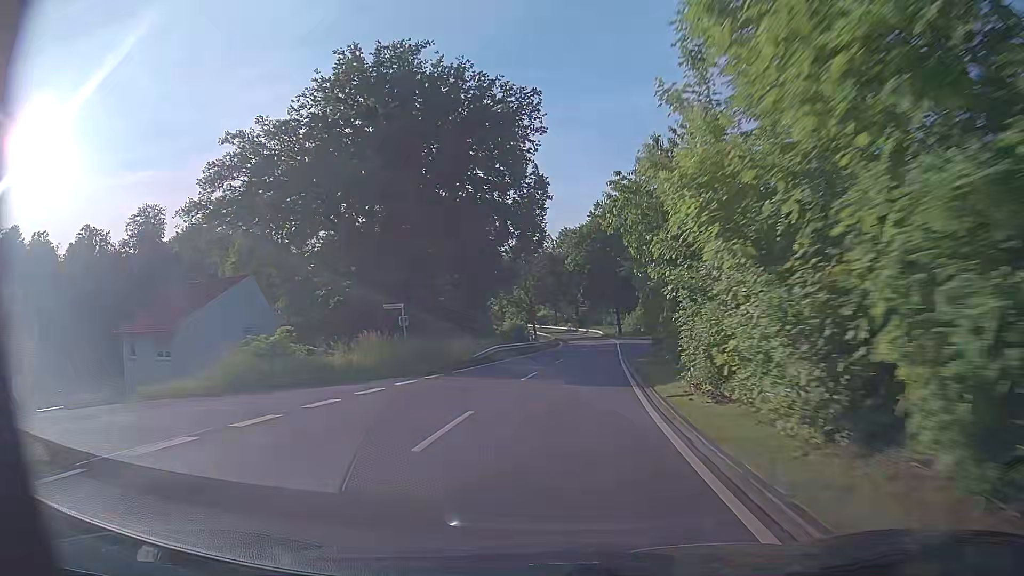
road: tertiary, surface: asphalt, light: Day
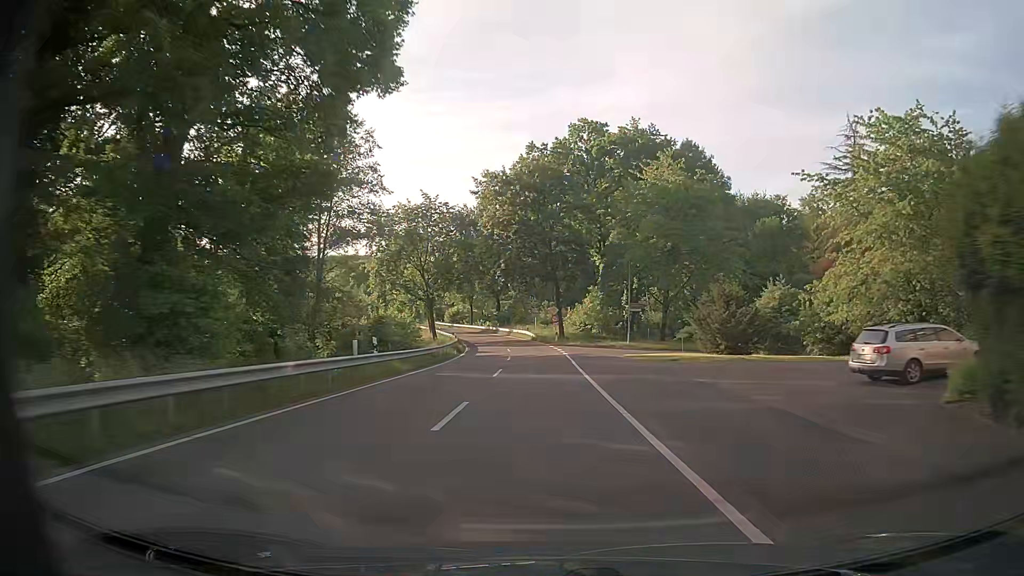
(+2.0, +33.7) m; +7°
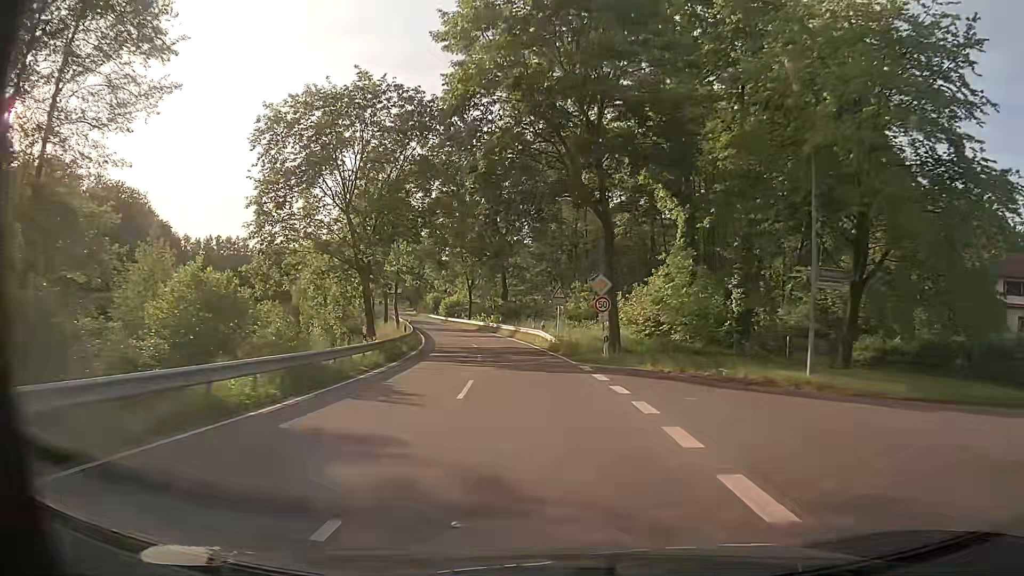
(-0.5, +32.6) m; -2°
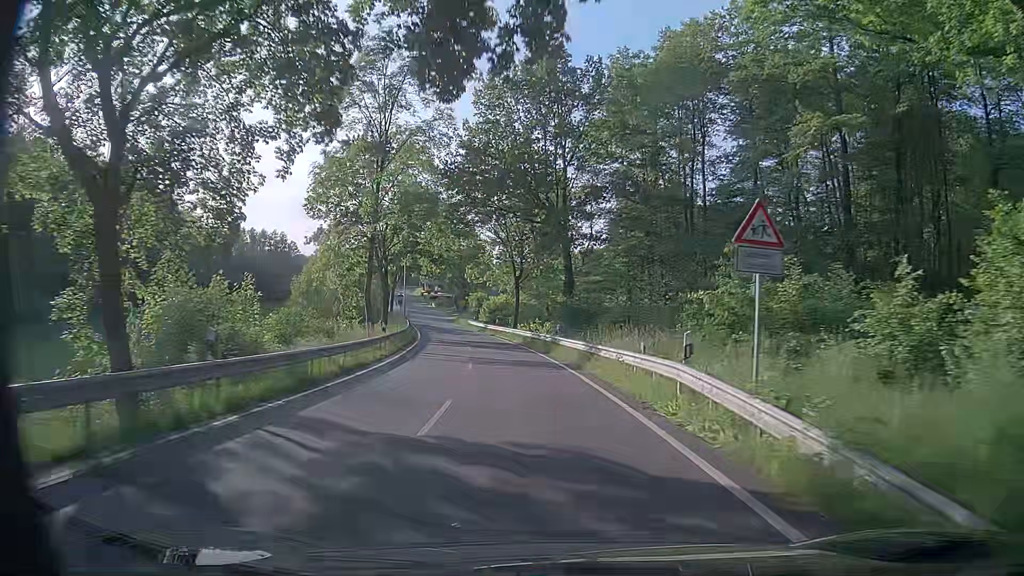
(-1.2, +28.0) m; -5°
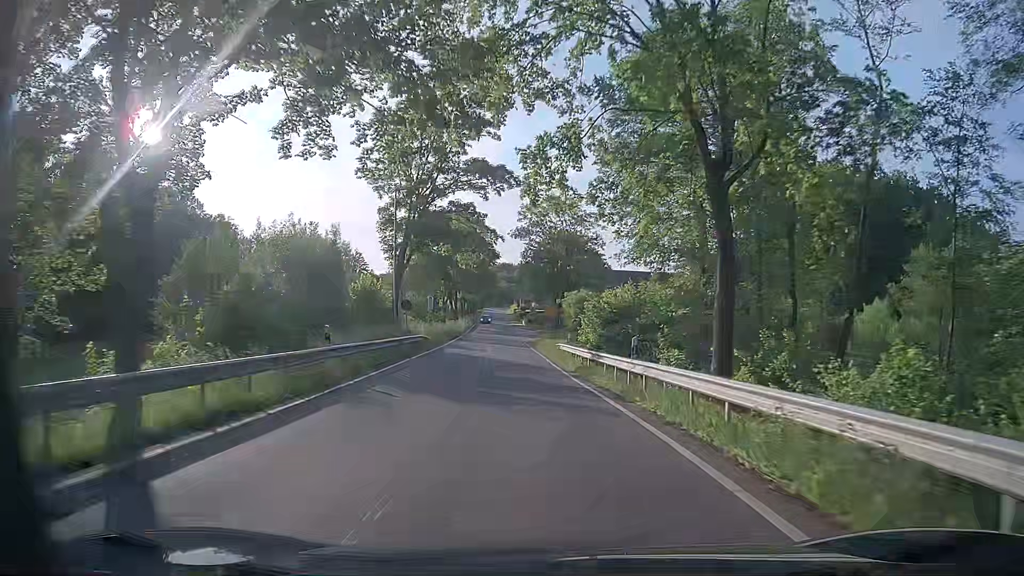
(-4.2, +41.9) m; -10°
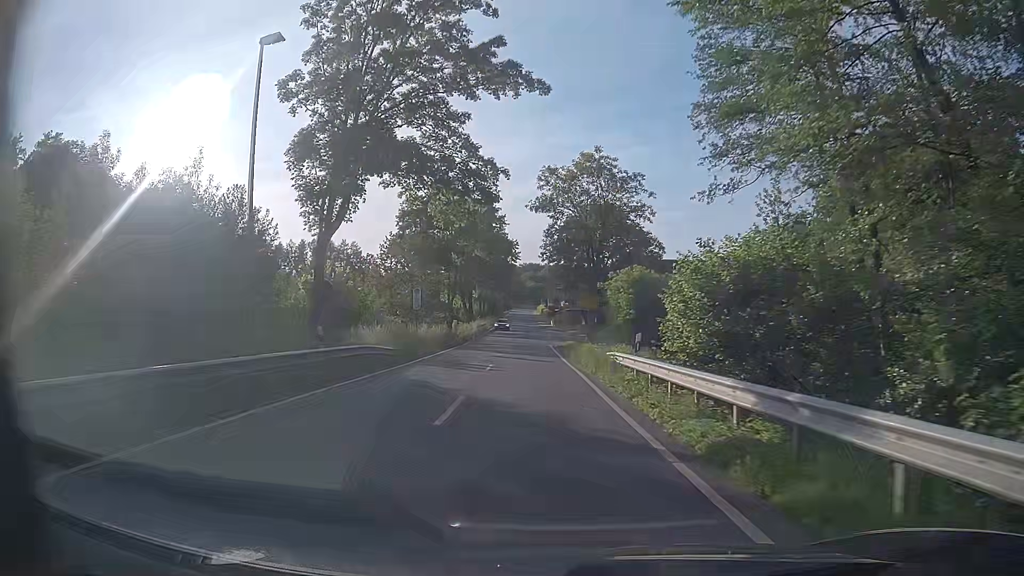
(-0.4, +17.0) m; -2°
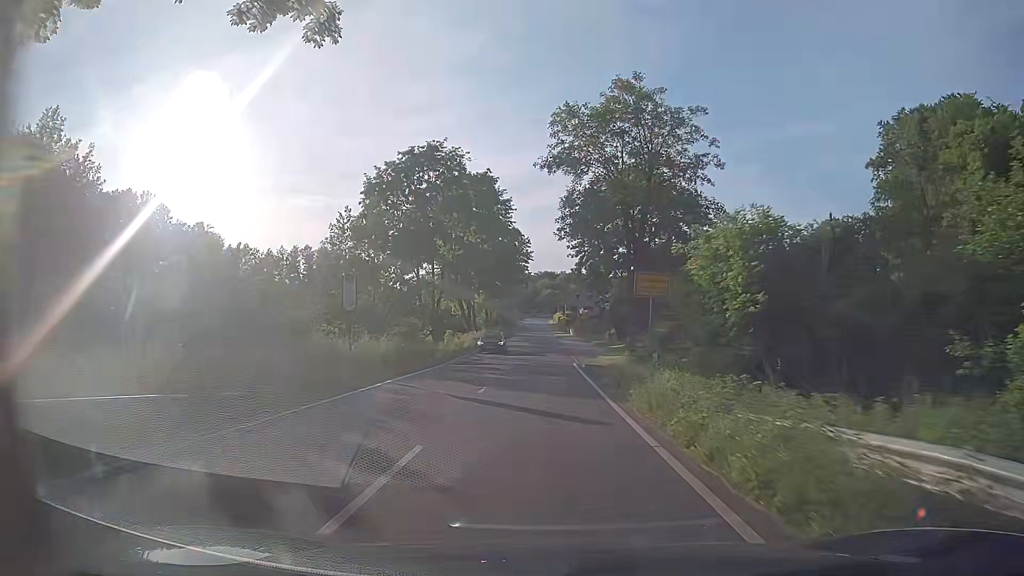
(-0.4, +16.9) m; -2°
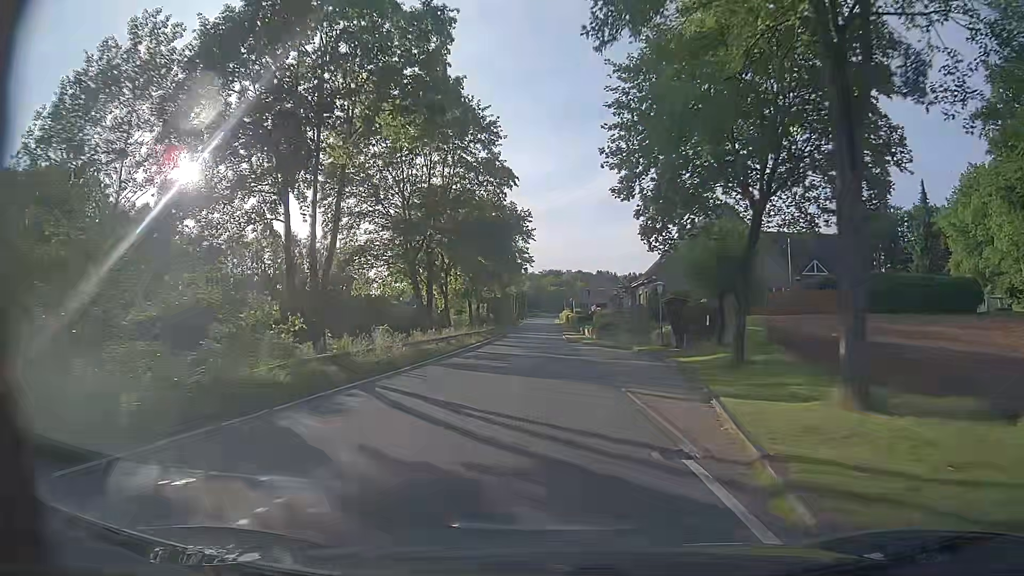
(-0.3, +25.7) m; -1°
(0, +10) (0, +20) (0, +30) (0, +40) (0, +50) (0, +60) (0, +70) (0, +80) (0, +90) (0, +100) m
